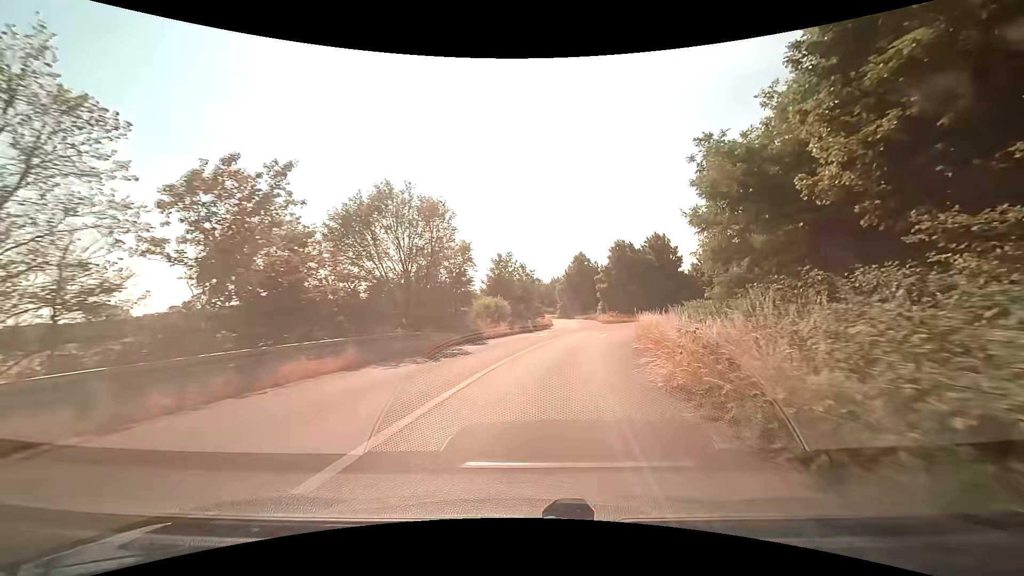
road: trunk_link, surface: asphalt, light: Day
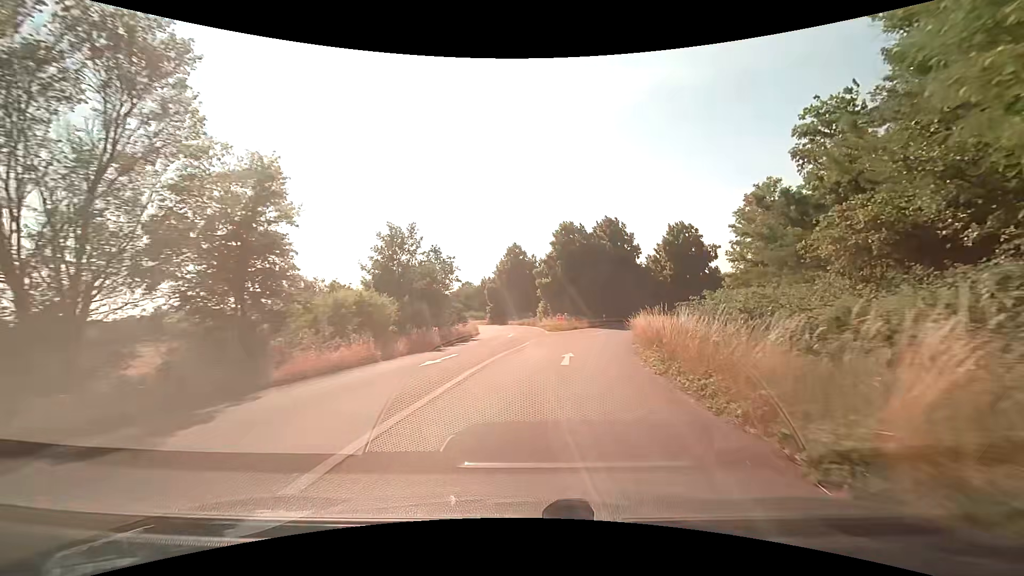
(+1.4, +17.6) m; +8°
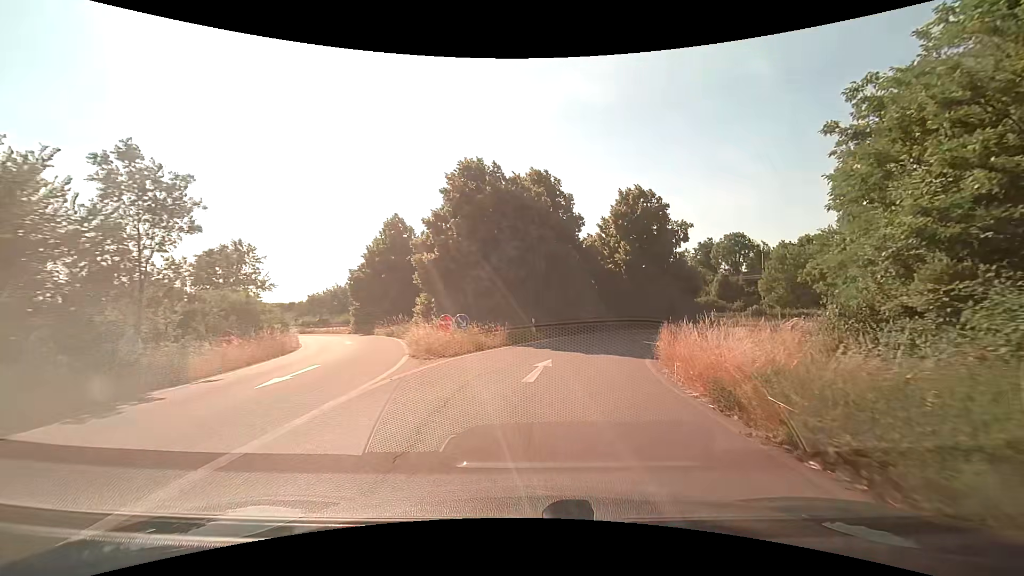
(+2.0, +23.5) m; +11°
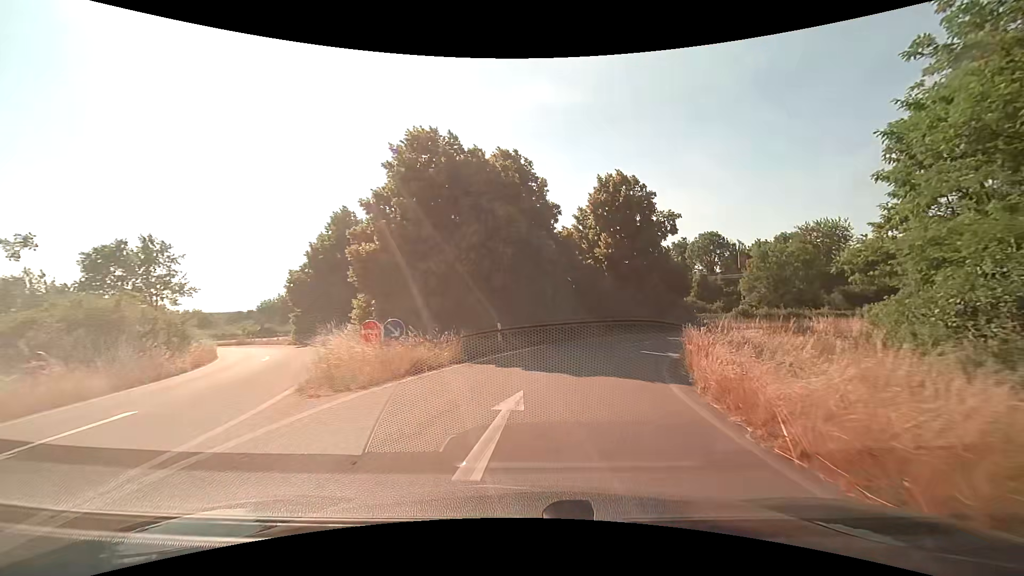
(+0.2, +5.9) m; +4°
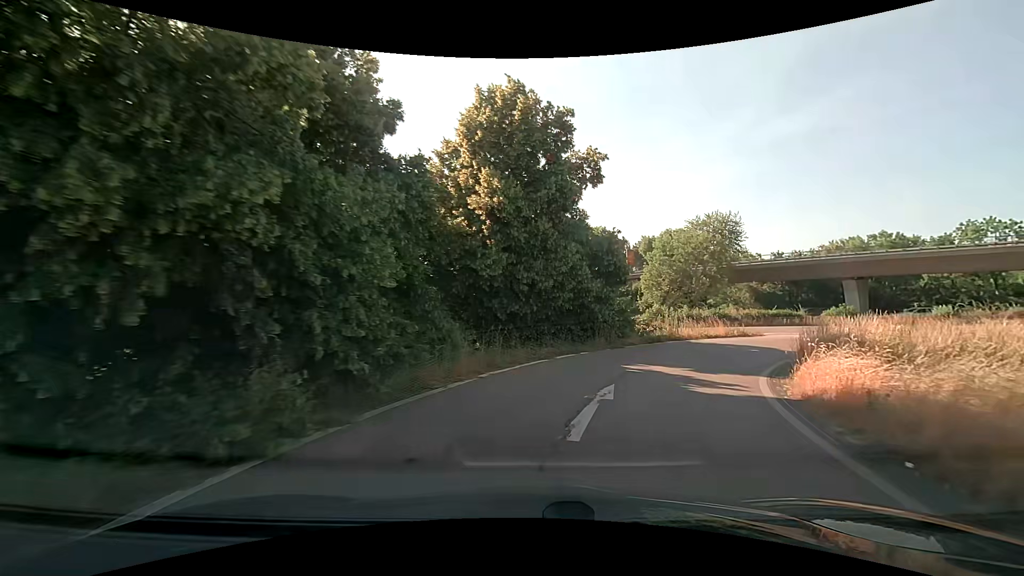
(+1.8, +17.2) m; +14°
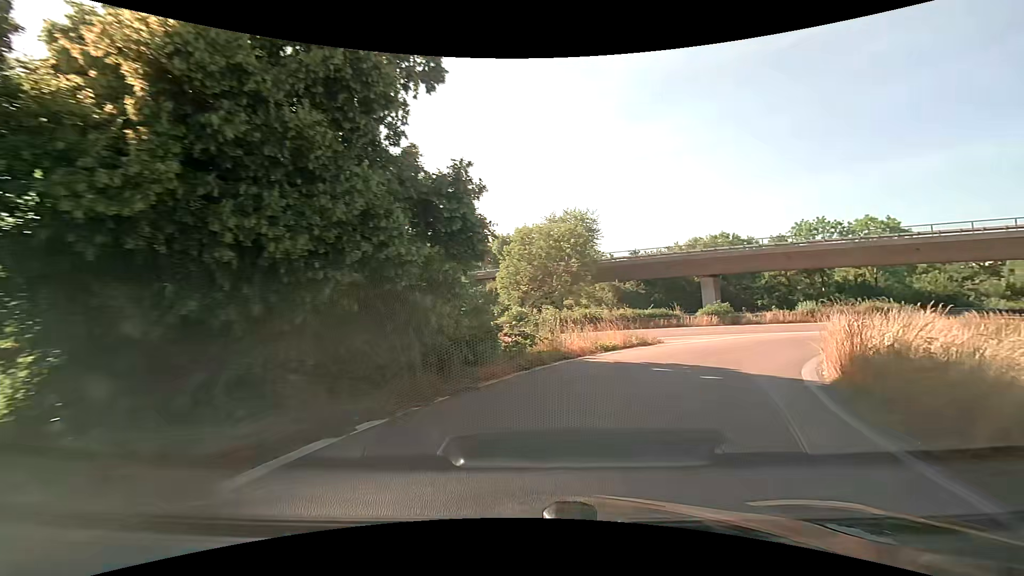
(+1.5, +10.8) m; +17°
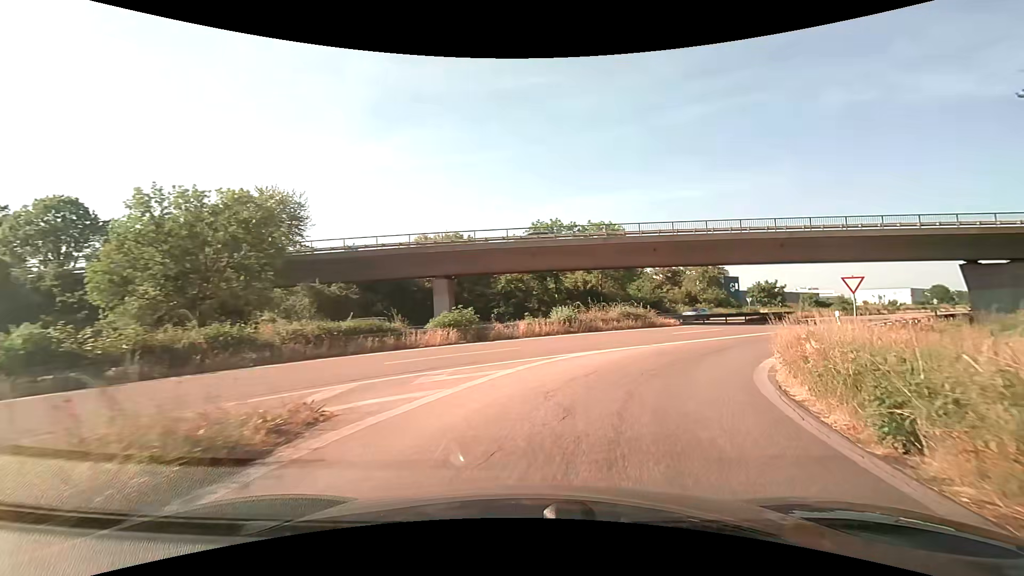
(+3.8, +15.0) m; +30°
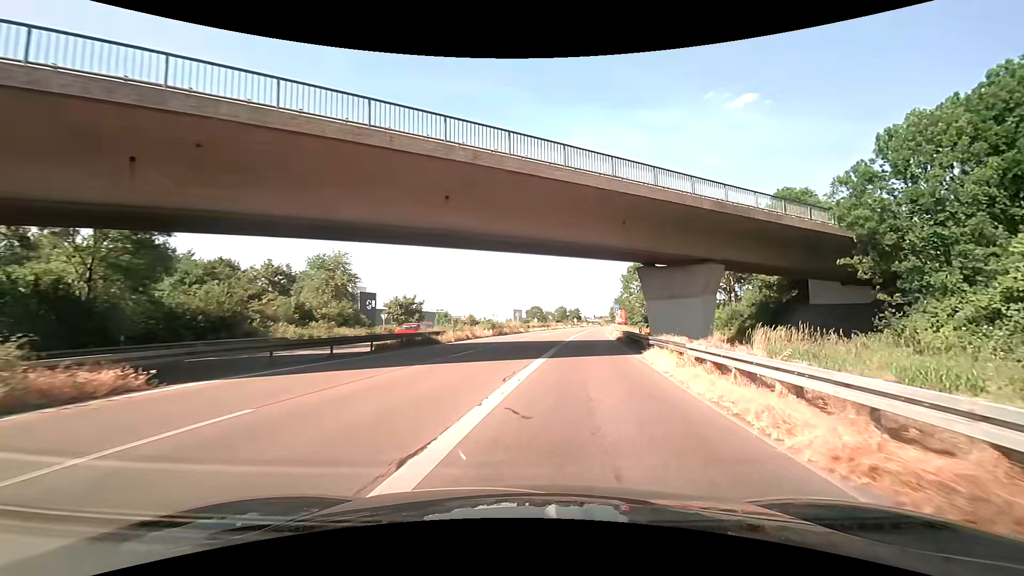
(+9.7, +24.5) m; +39°
(+1, +10) (+2, +20) (+3, +30) (+5, +40) (+6, +50) (+7, +60) (+8, +69) (+10, +79) (+11, +89) (+13, +99) m
